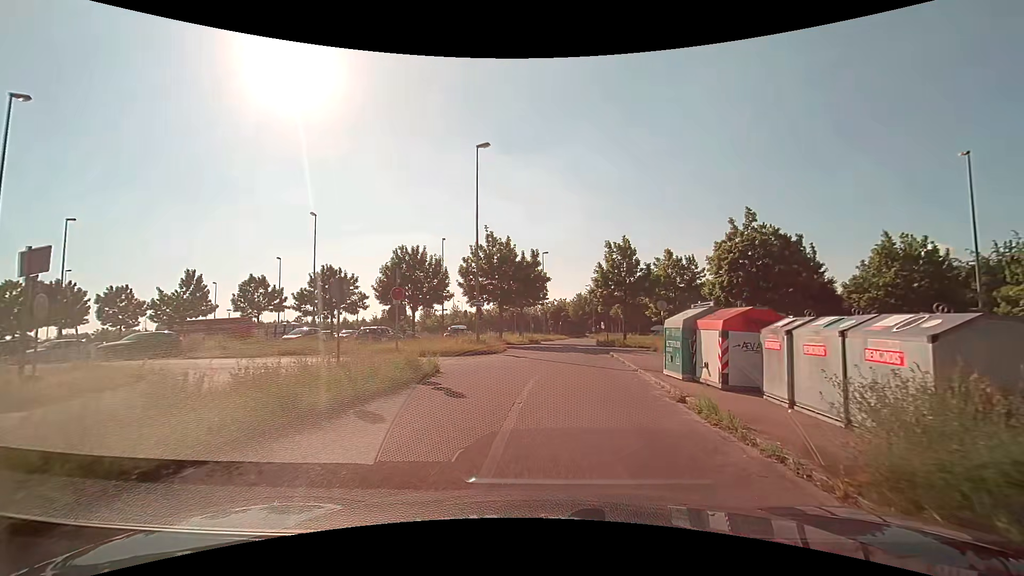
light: Day
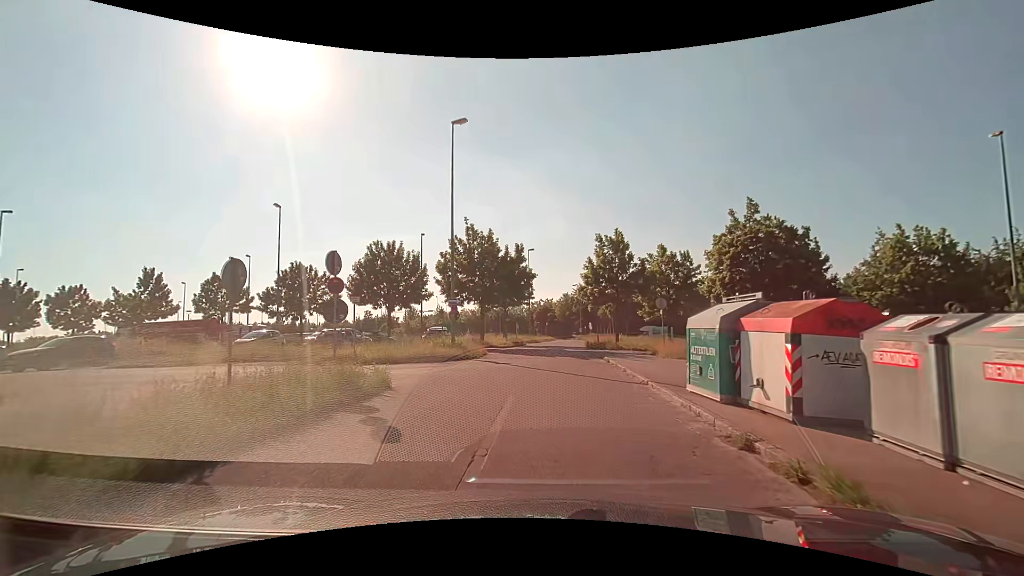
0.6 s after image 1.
(+0.1, +3.7) m; +2°
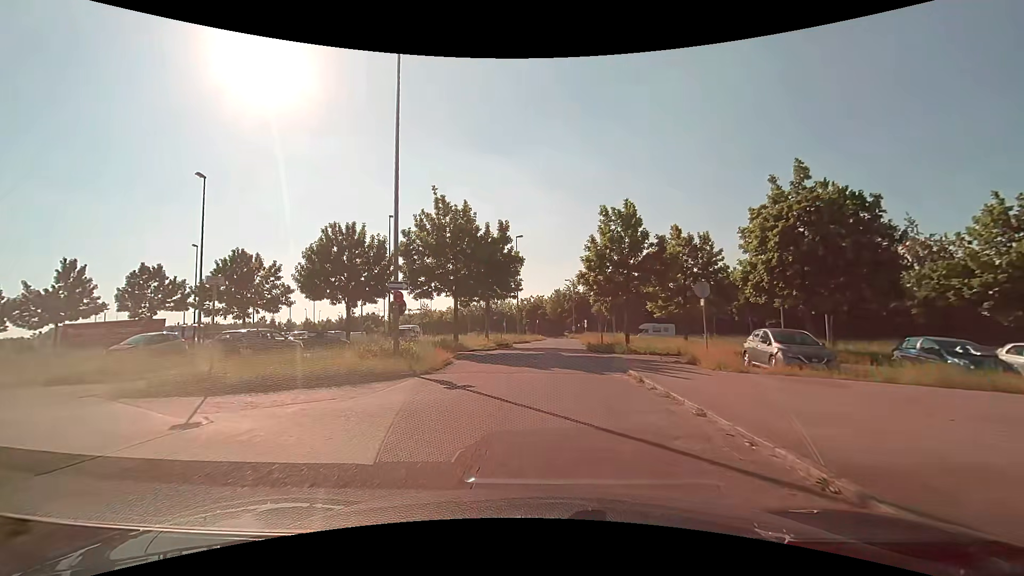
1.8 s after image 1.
(+0.1, +8.6) m; +1°
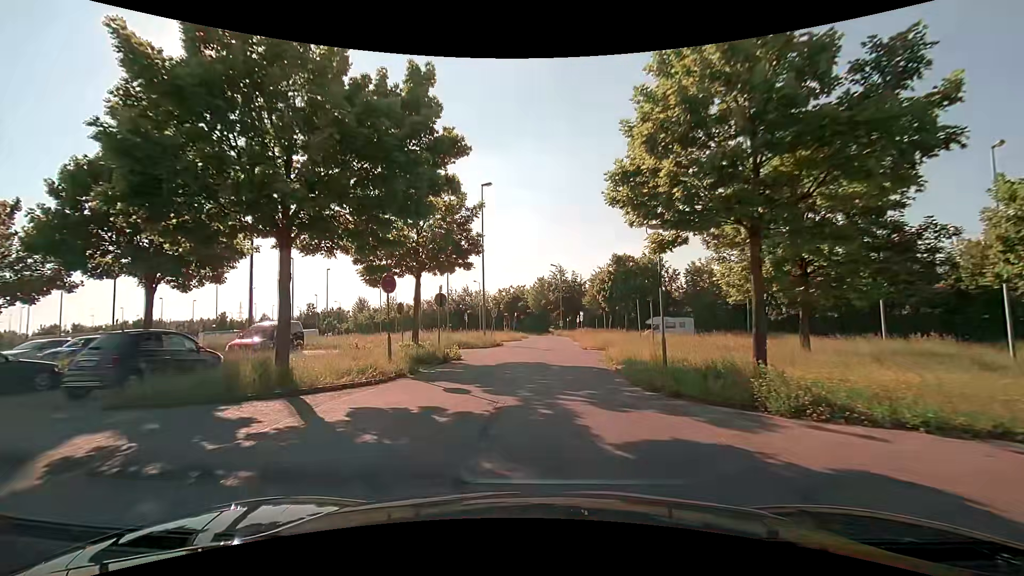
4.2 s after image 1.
(+0.3, +19.8) m; +2°
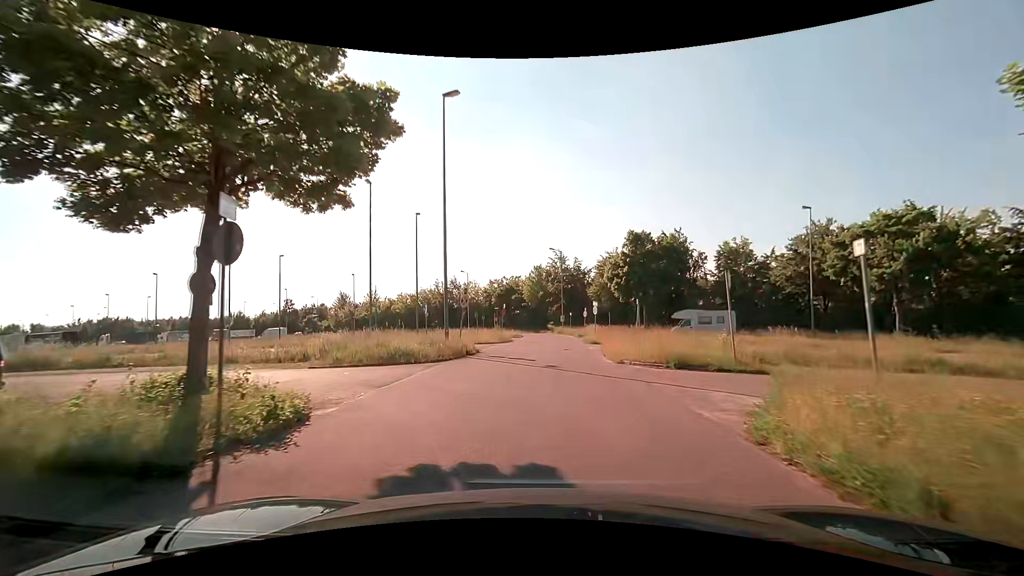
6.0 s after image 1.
(0.0, +14.5) m; +1°
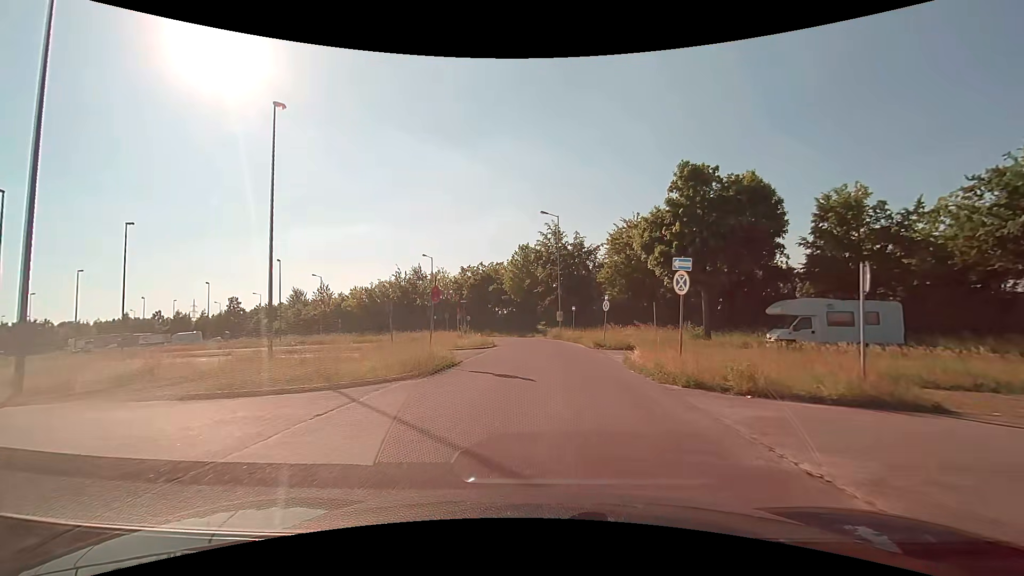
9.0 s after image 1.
(0.0, +24.4) m; 0°
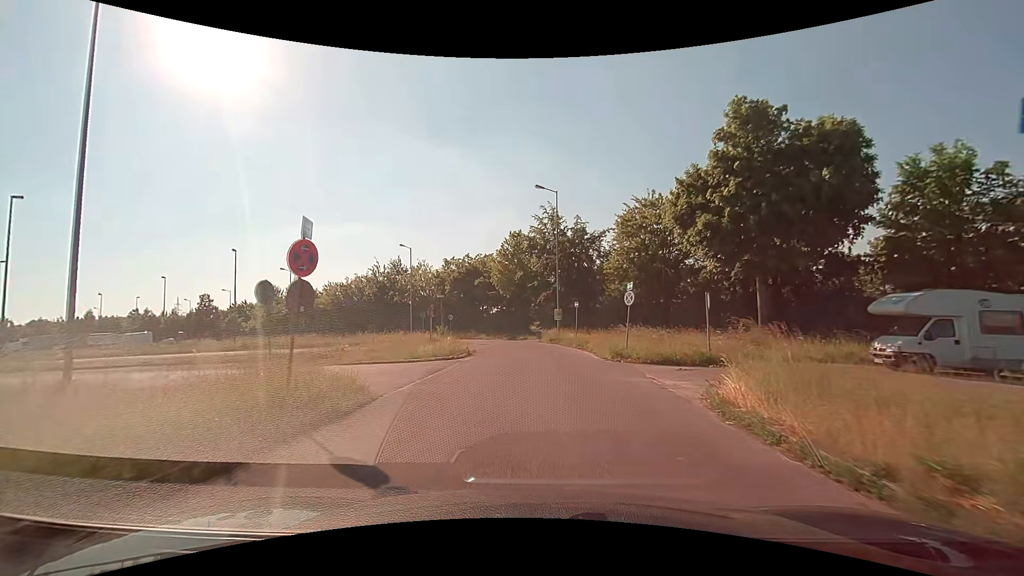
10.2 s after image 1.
(+0.1, +9.4) m; +1°
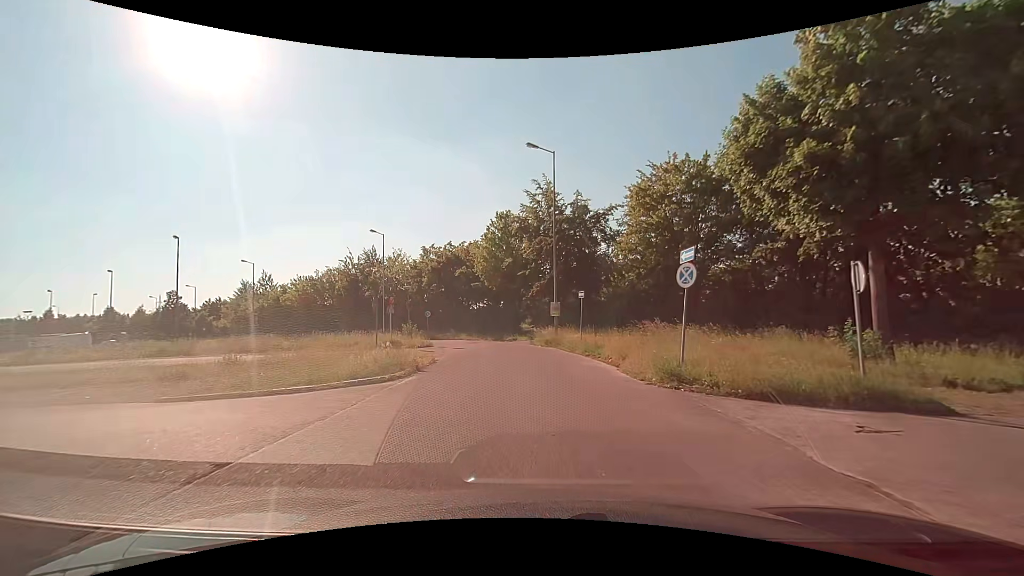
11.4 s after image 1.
(+0.1, +8.9) m; +1°
(0, +10) (-1, +20) (-8, +26) (-18, +28) (-28, +30) (-38, +30) (-48, +31) (-58, +31) (-68, +32) (-78, +32) m
